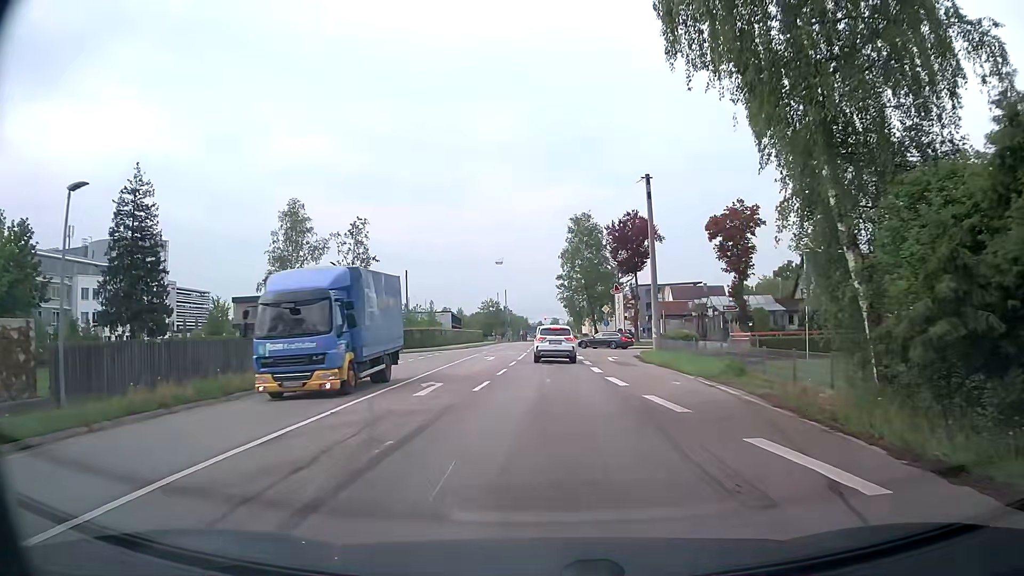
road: secondary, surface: asphalt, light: Day
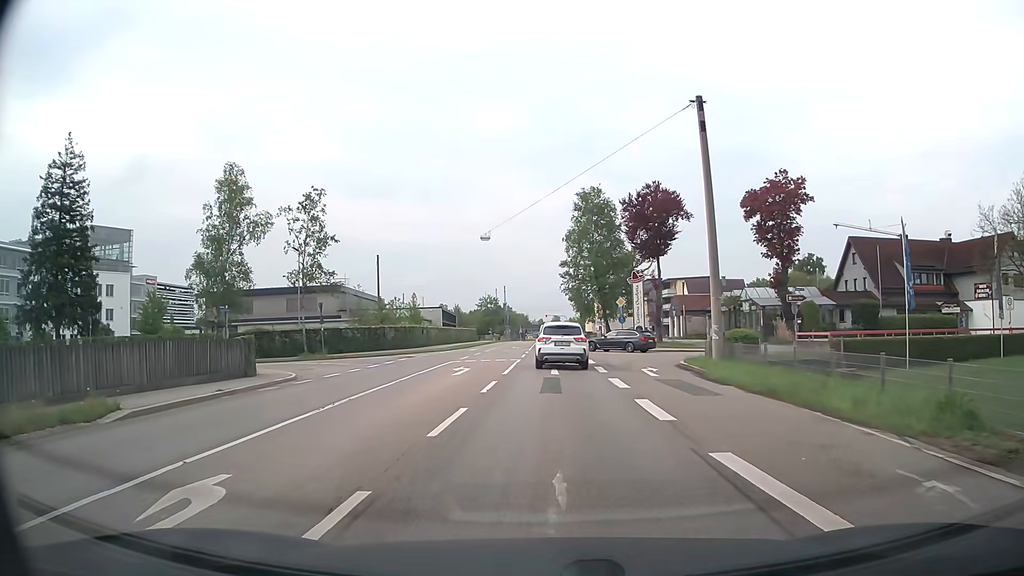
(+0.1, +12.4) m; +1°
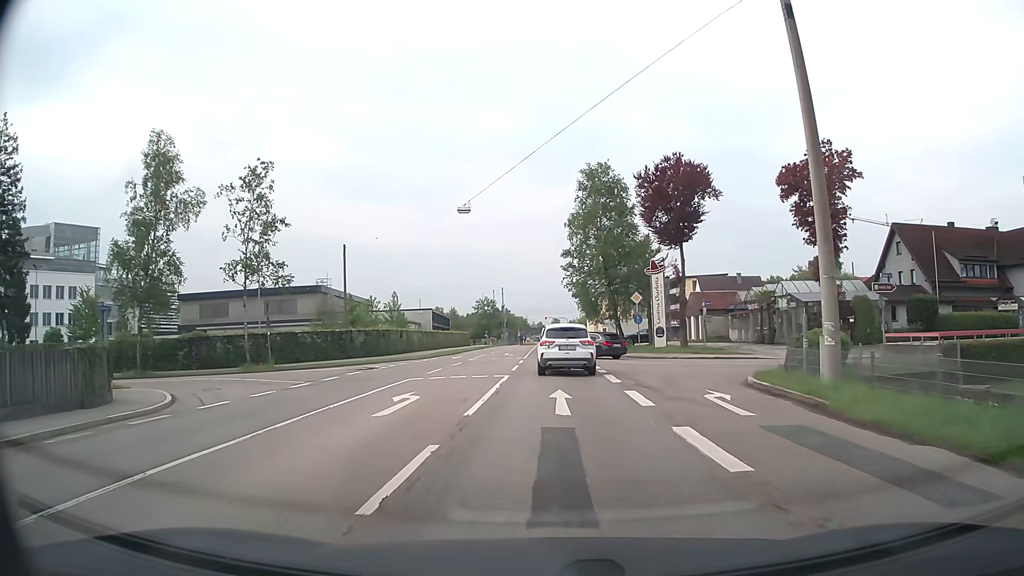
(-0.1, +9.7) m; -1°
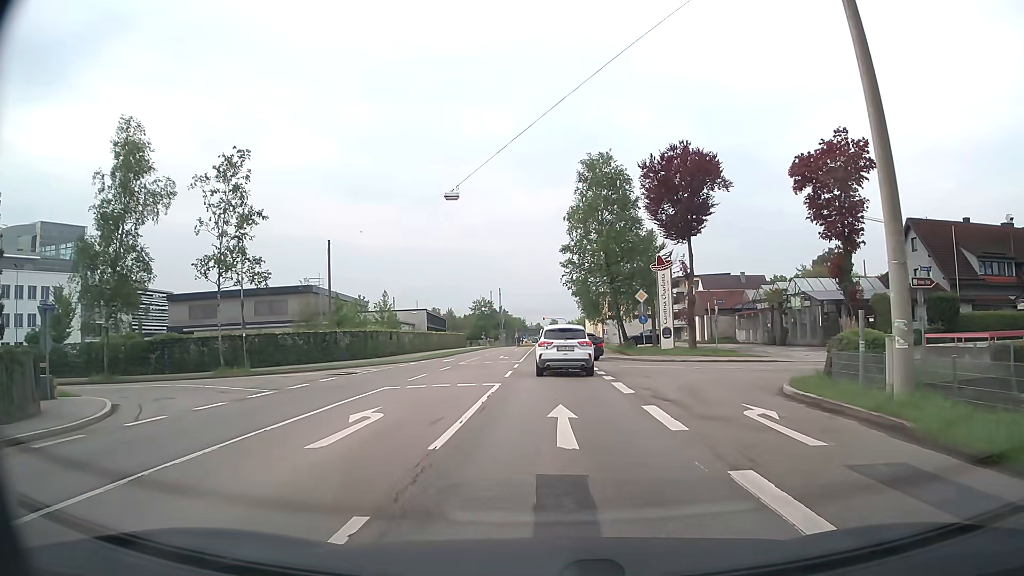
(0.0, +3.2) m; 0°
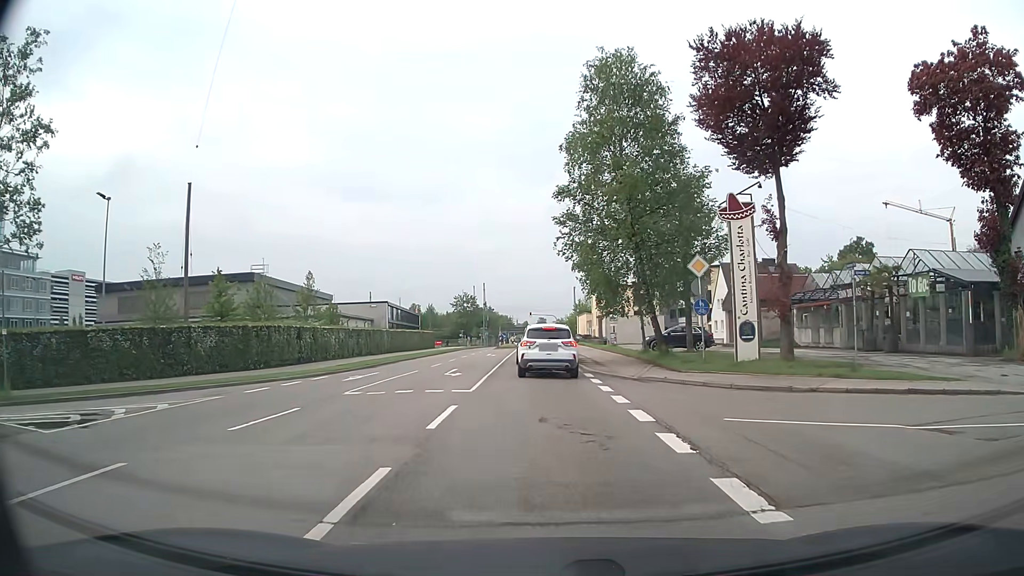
(+0.2, +18.4) m; +1°
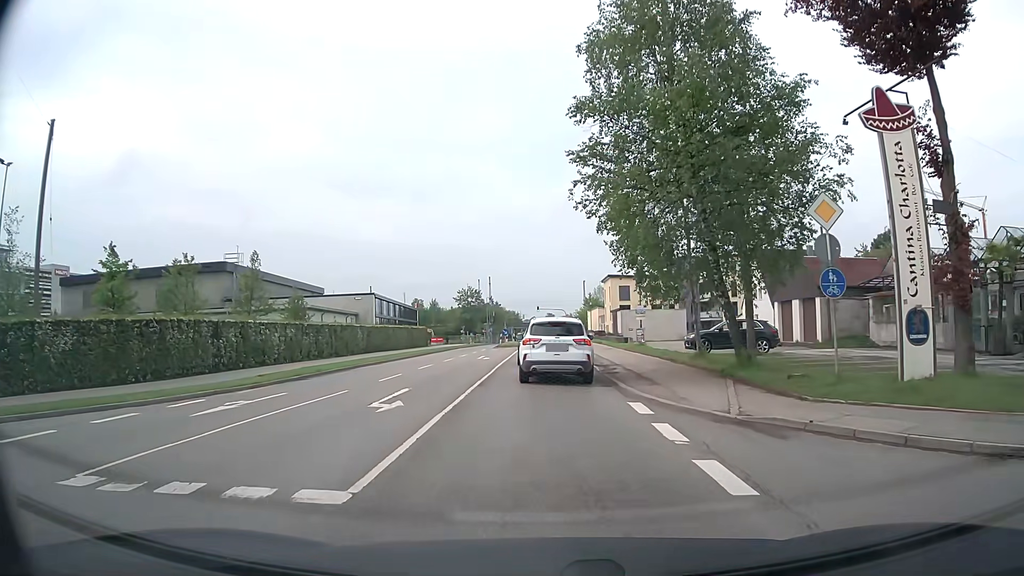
(0.0, +10.3) m; 0°
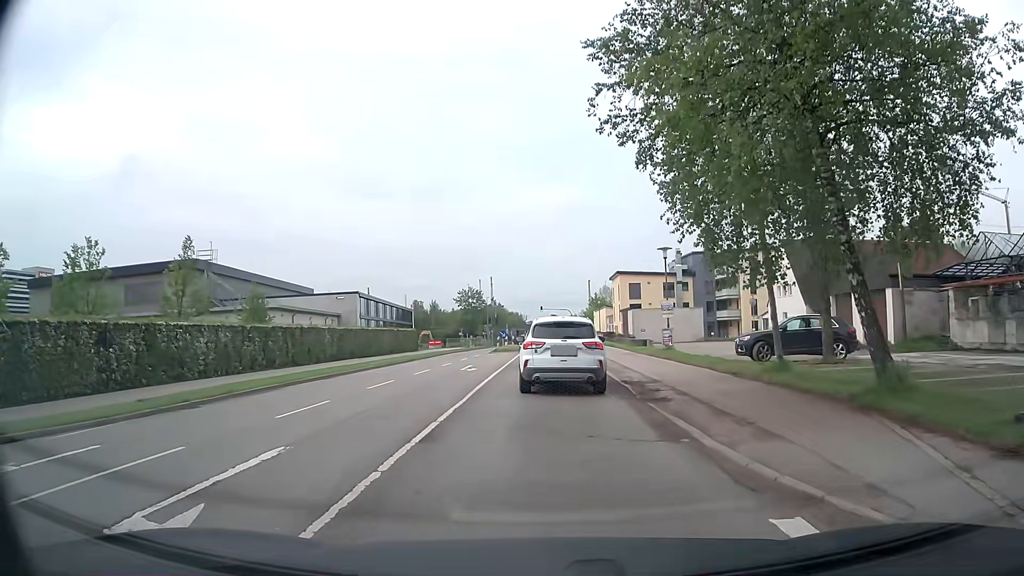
(0.0, +7.7) m; 0°
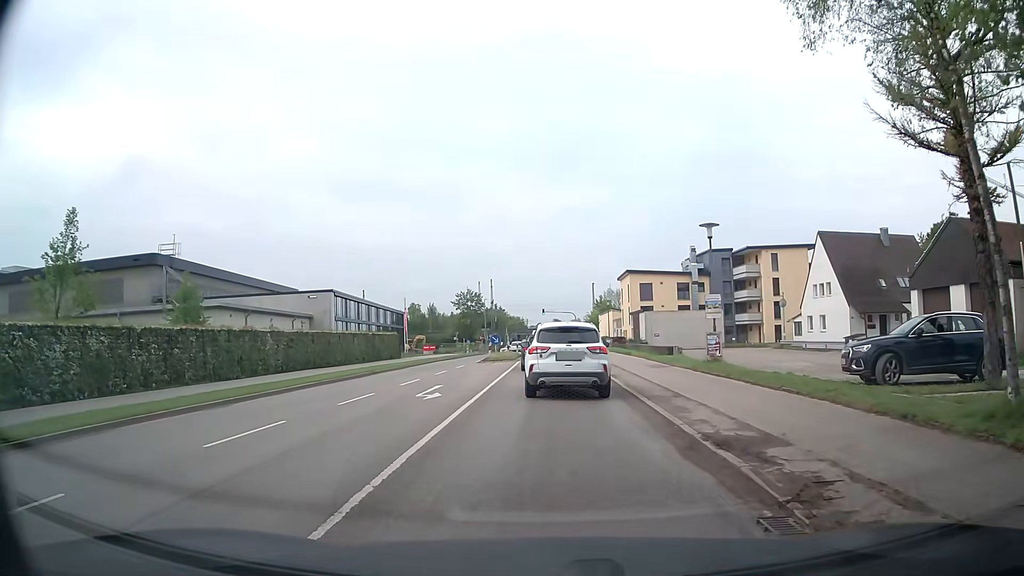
(0.0, +8.9) m; 0°
